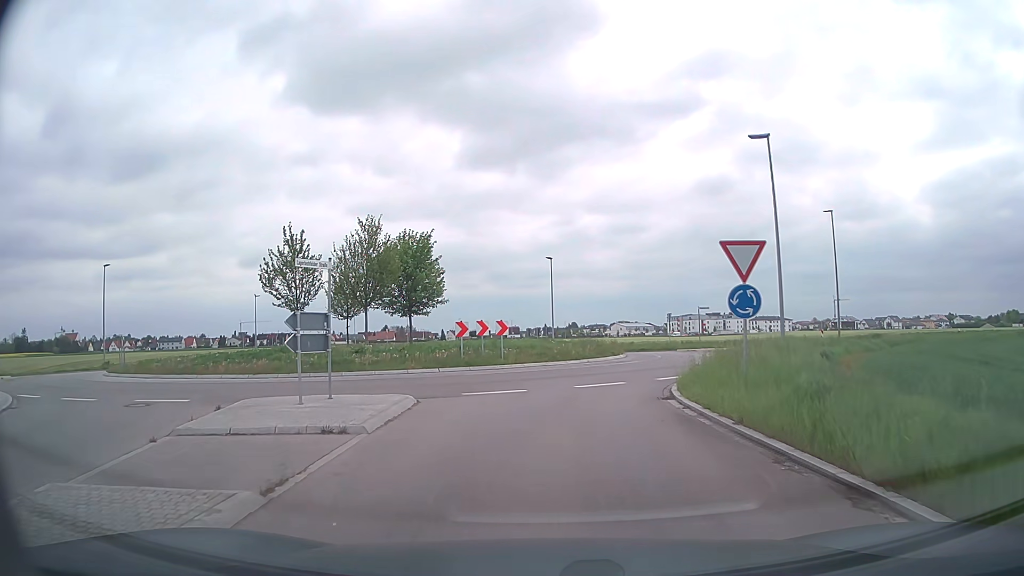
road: tertiary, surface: asphalt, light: Day
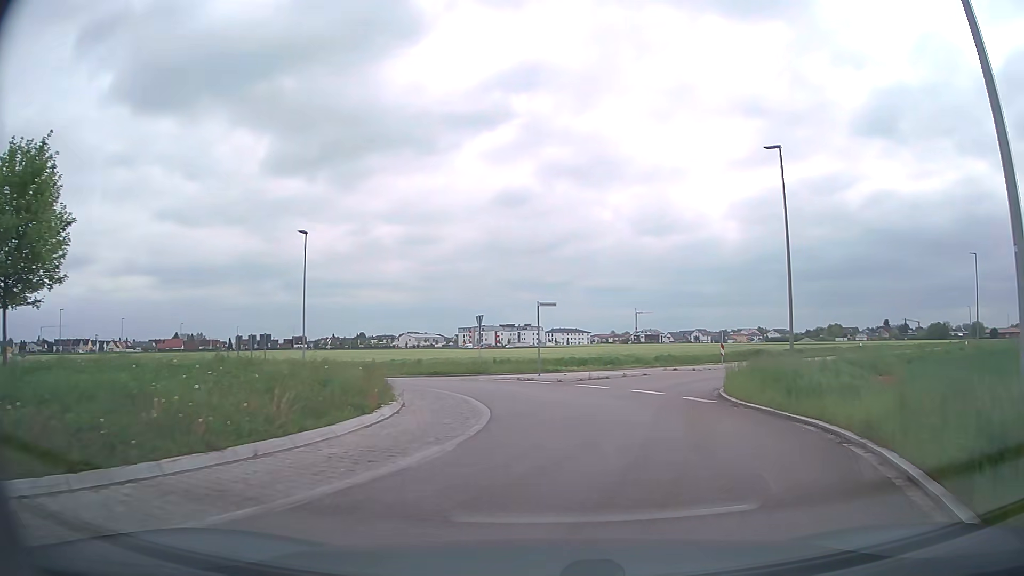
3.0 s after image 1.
(+1.8, +19.1) m; +17°
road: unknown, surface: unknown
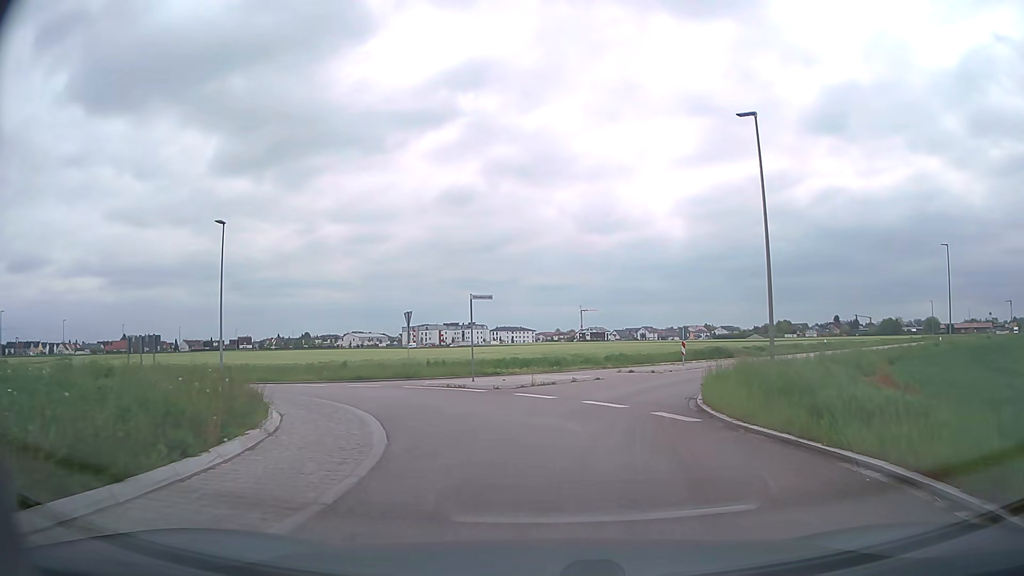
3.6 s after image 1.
(+0.2, +3.8) m; +5°
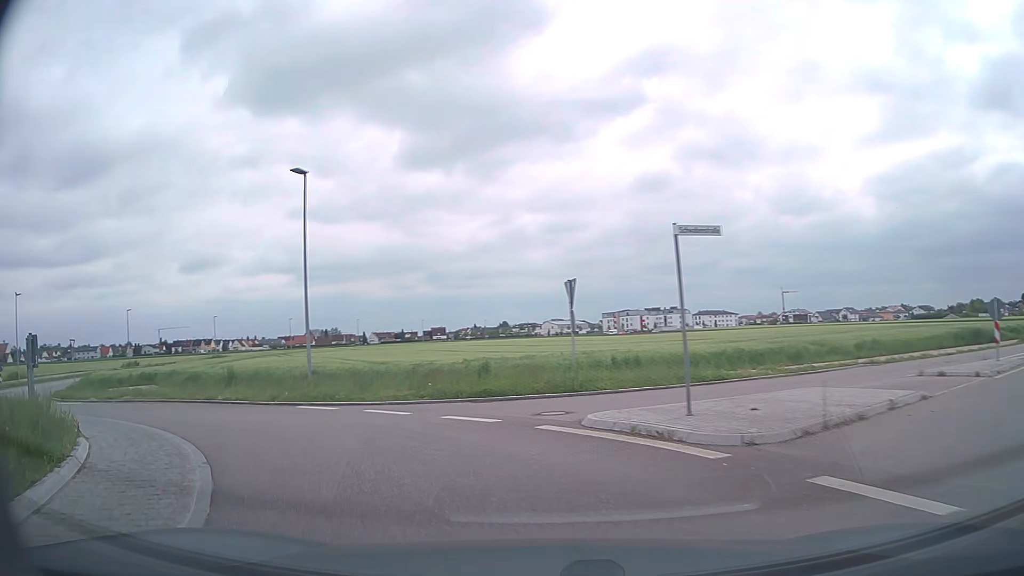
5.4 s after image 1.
(-0.7, +11.6) m; -15°
